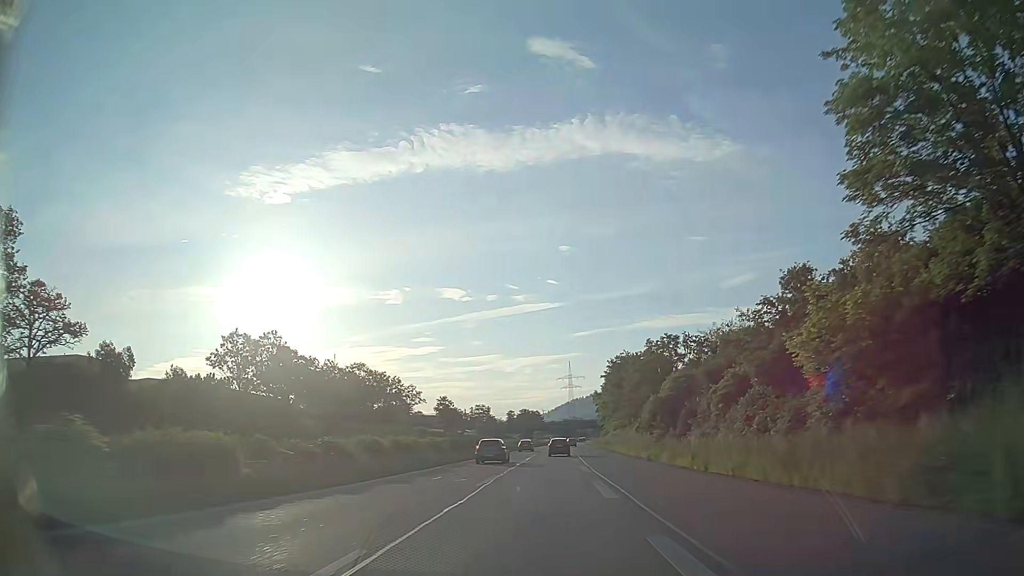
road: trunk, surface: asphalt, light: Day
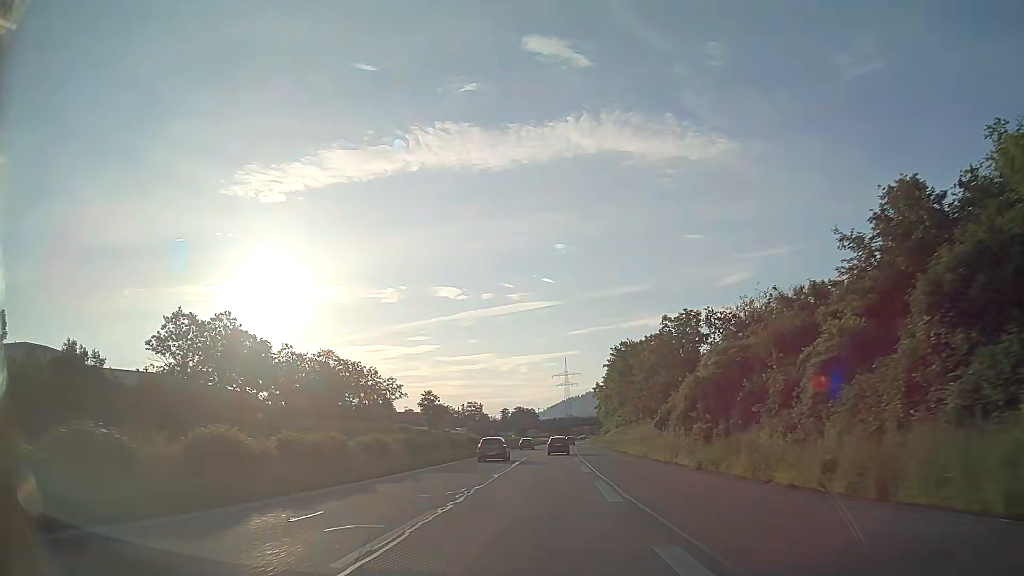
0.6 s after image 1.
(+0.1, +13.0) m; 0°
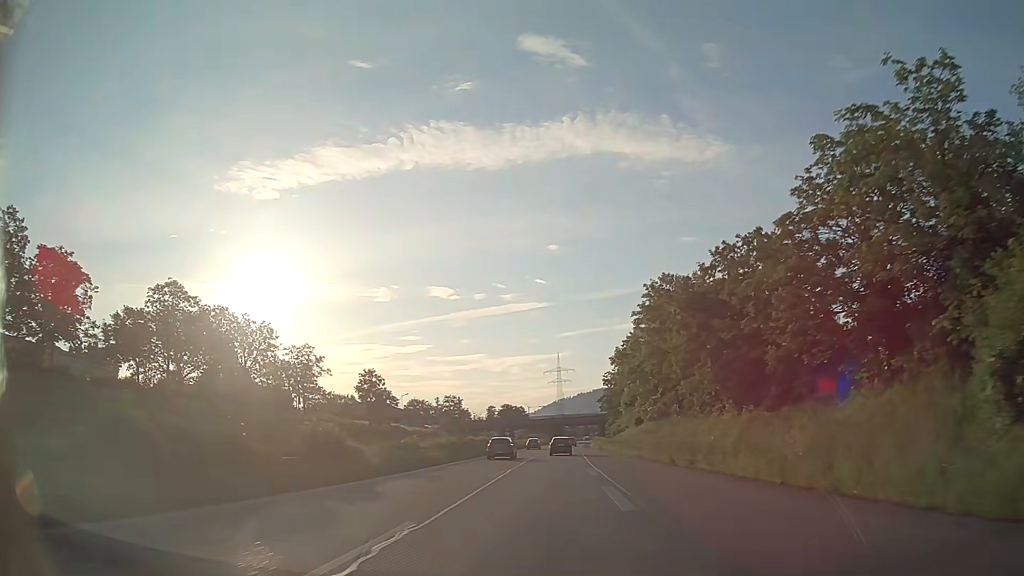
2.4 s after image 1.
(+0.3, +37.9) m; +1°
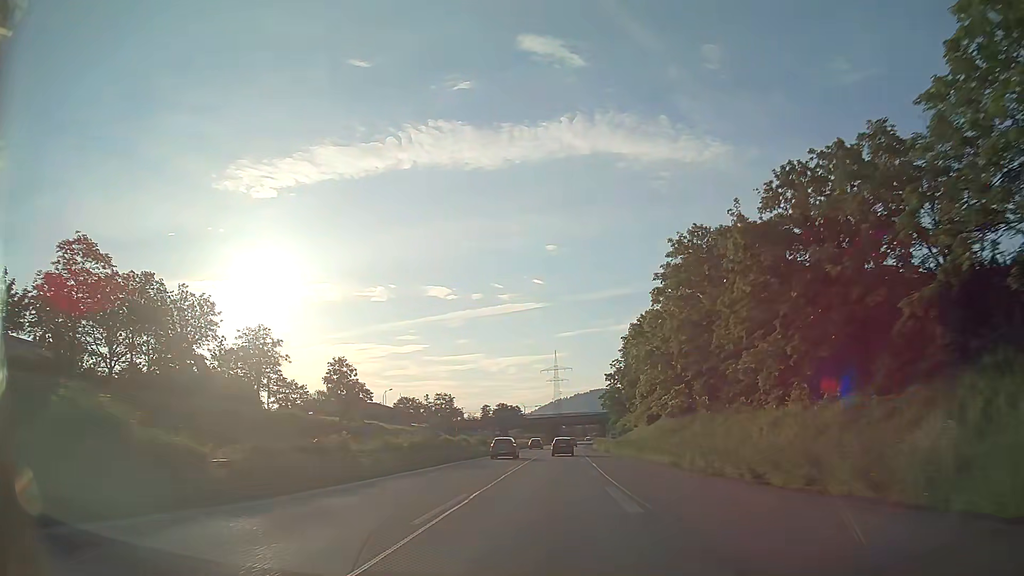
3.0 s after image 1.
(0.0, +12.3) m; 0°
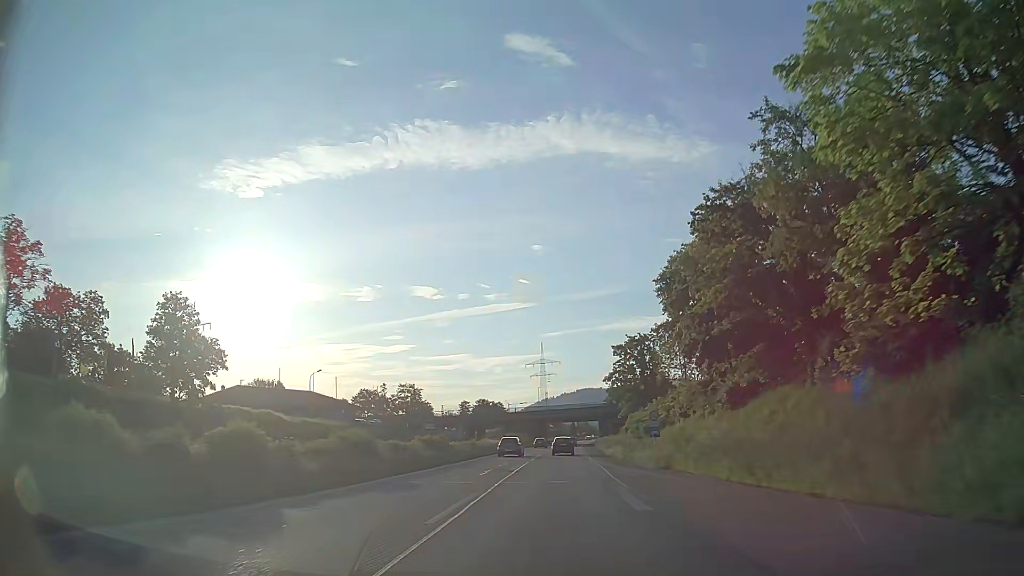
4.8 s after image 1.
(+0.4, +36.0) m; +1°
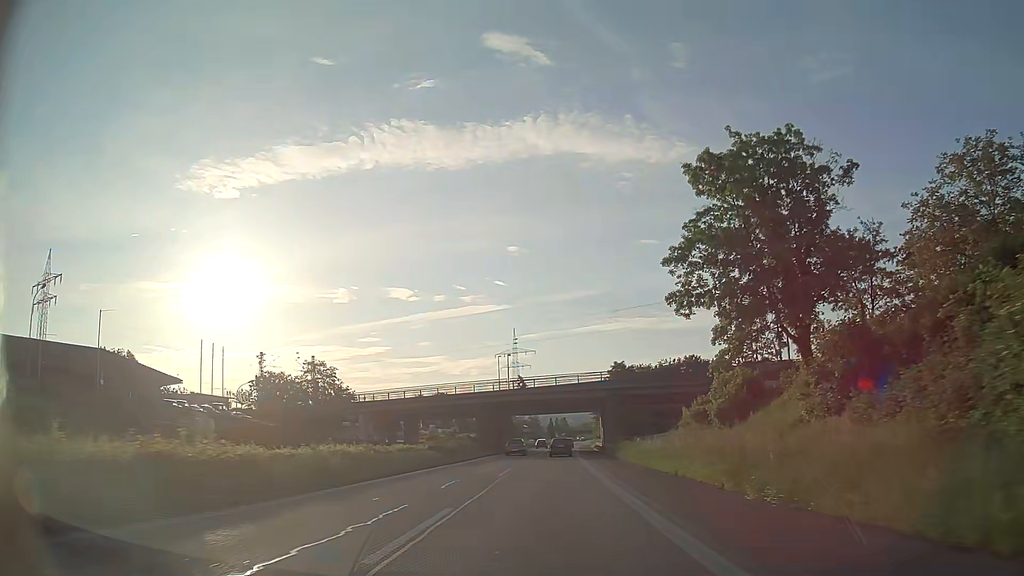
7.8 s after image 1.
(+1.4, +57.5) m; +2°
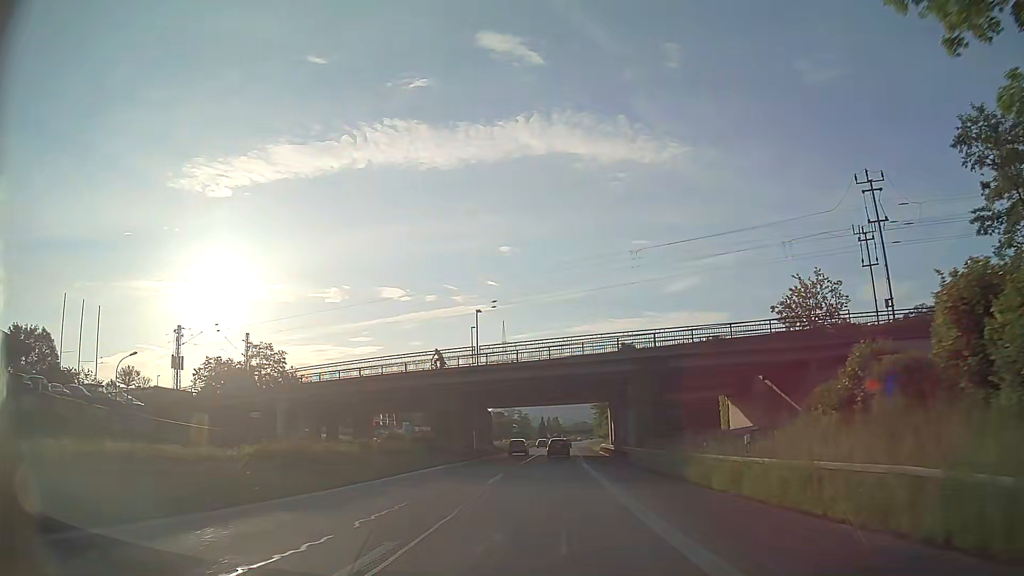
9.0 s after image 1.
(+0.1, +22.5) m; +1°
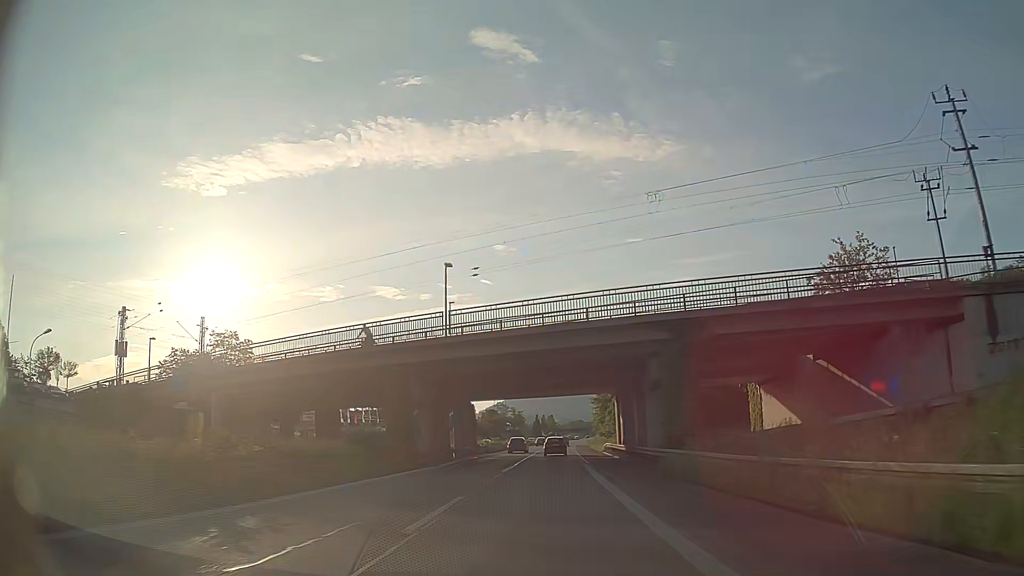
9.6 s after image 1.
(0.0, +11.2) m; 0°
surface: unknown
(0, +10) (0, +20) (0, +30) (0, +40) (0, +50) (0, +60) (0, +70) (0, +80) (0, +90) (+1, +100) m
